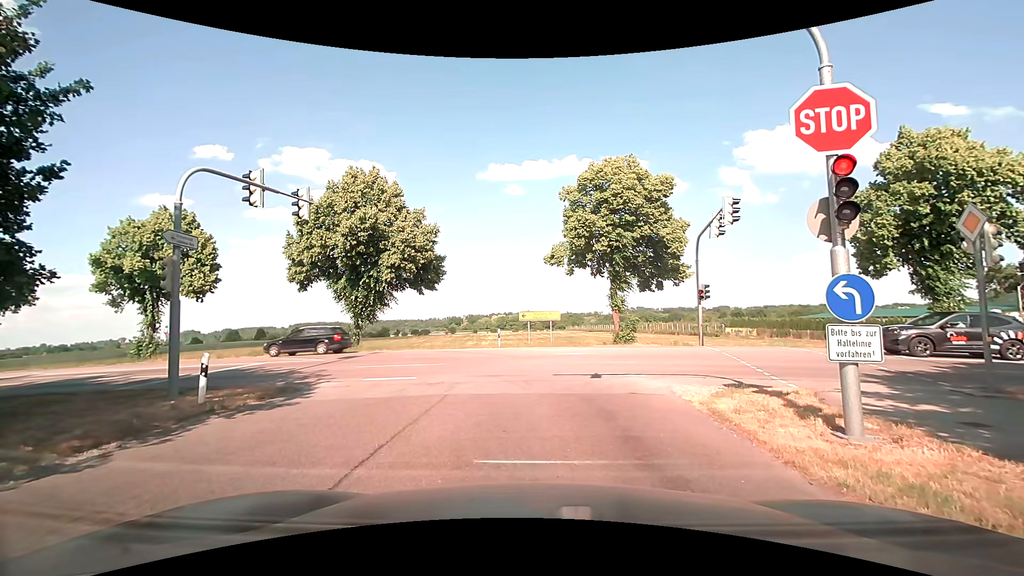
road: tertiary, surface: asphalt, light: Day
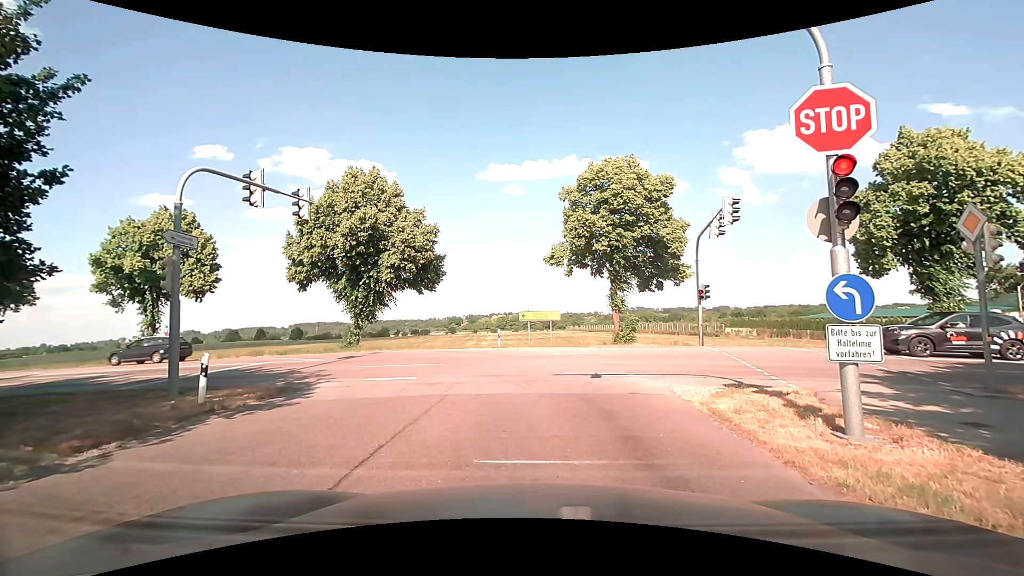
(0.0, 0.0) m; 0°
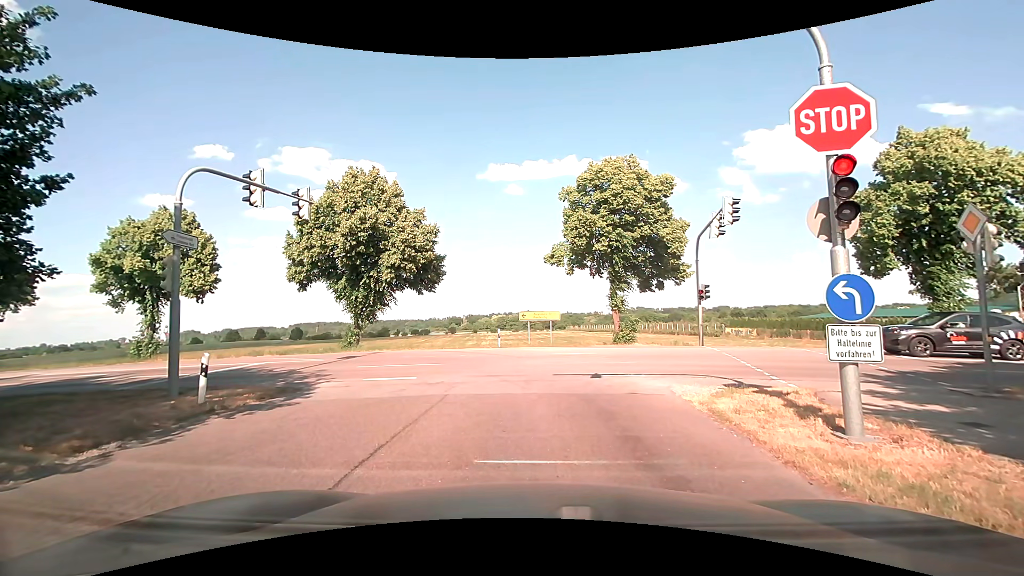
(0.0, 0.0) m; 0°
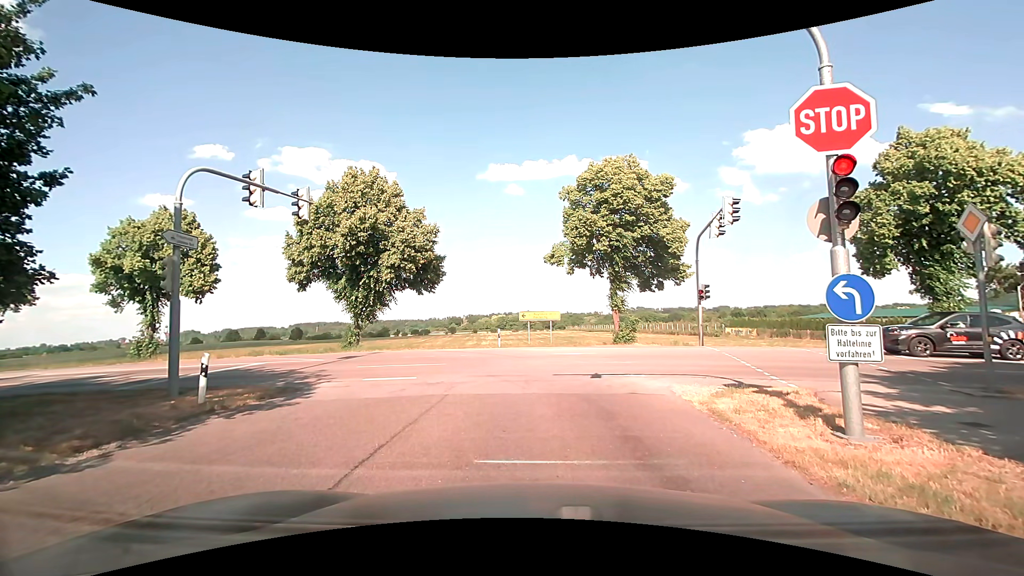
(0.0, 0.0) m; 0°
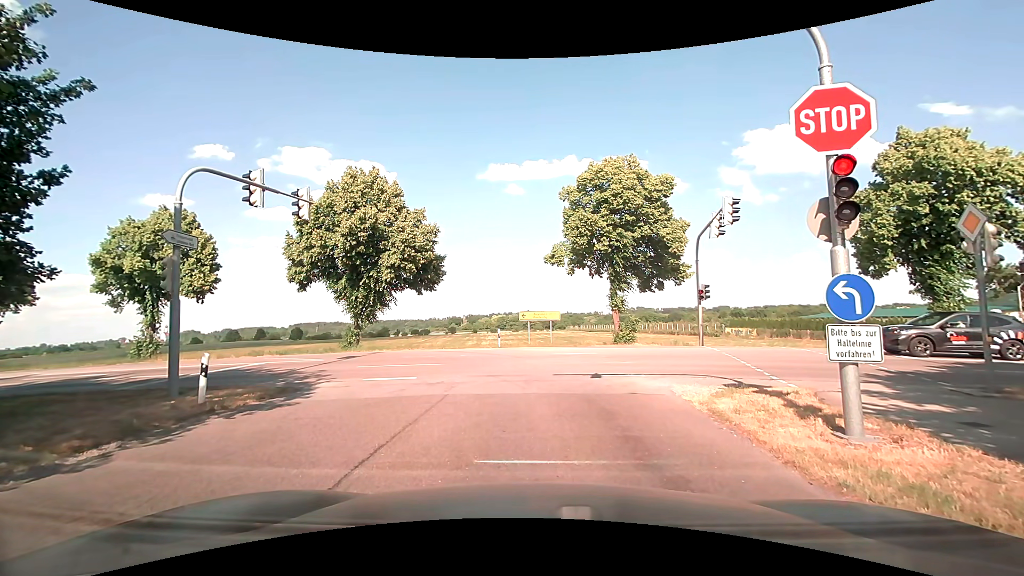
(0.0, 0.0) m; 0°
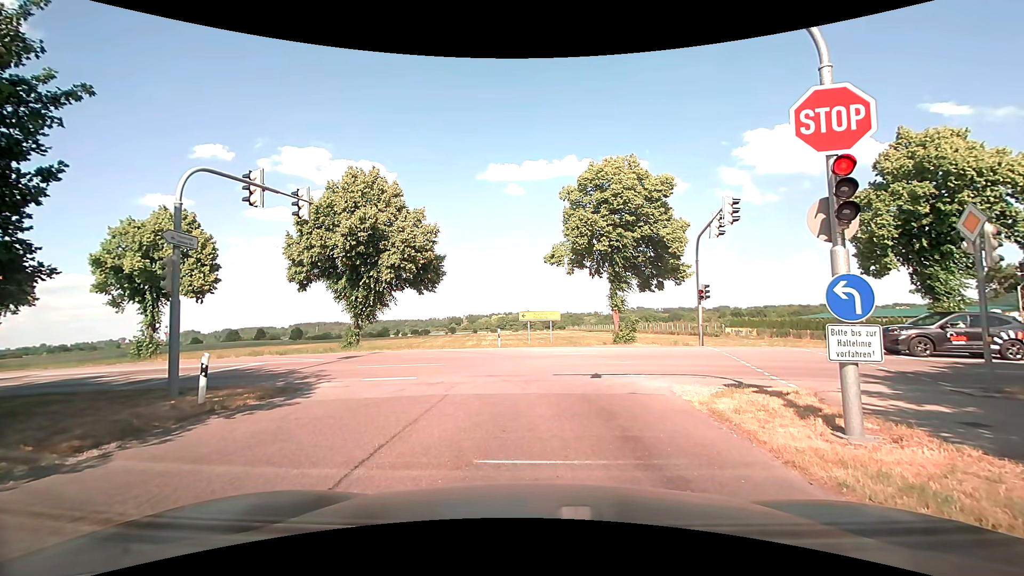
(0.0, 0.0) m; 0°
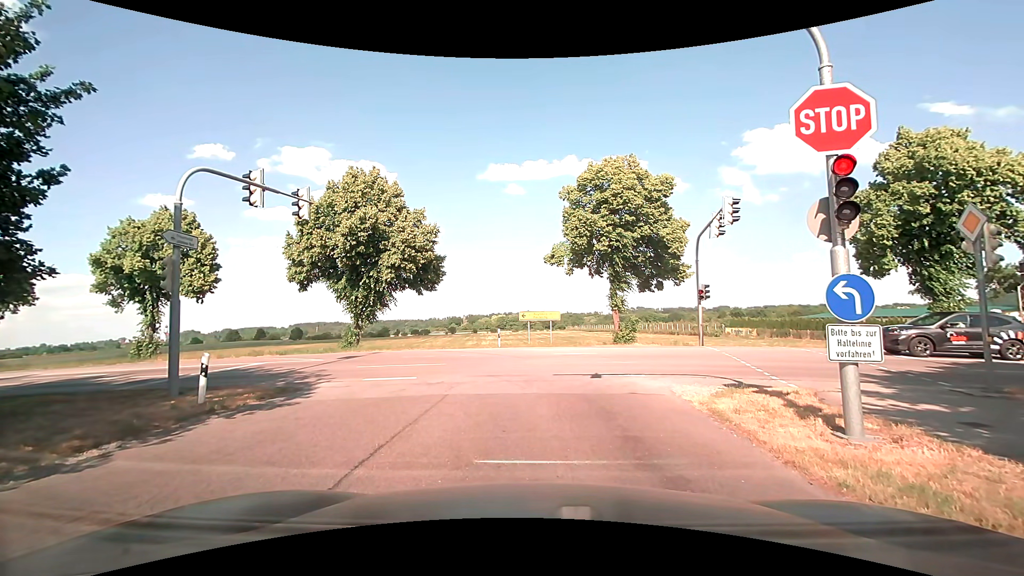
(0.0, 0.0) m; 0°
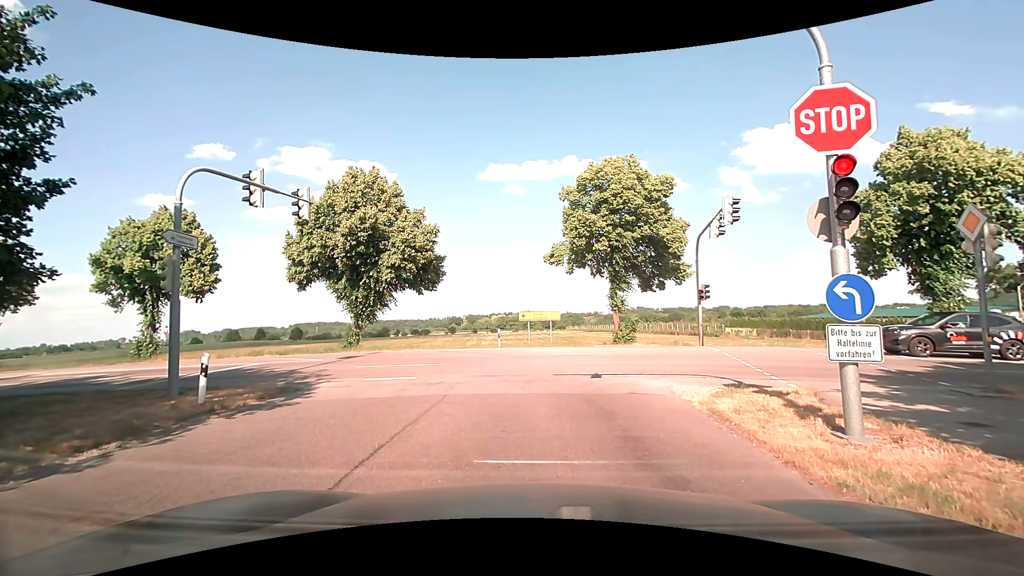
(0.0, 0.0) m; 0°
